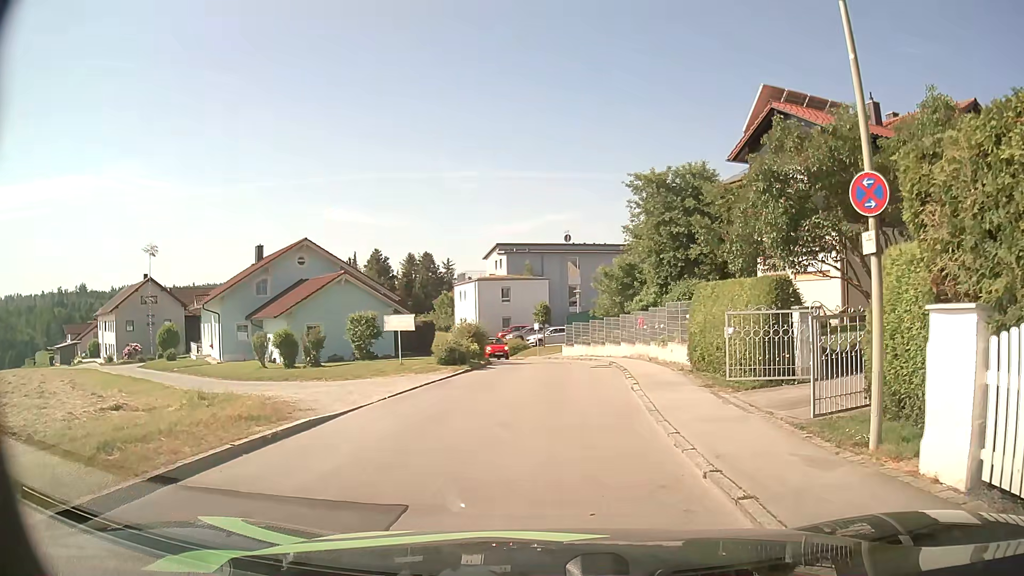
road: residential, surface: asphalt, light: Day
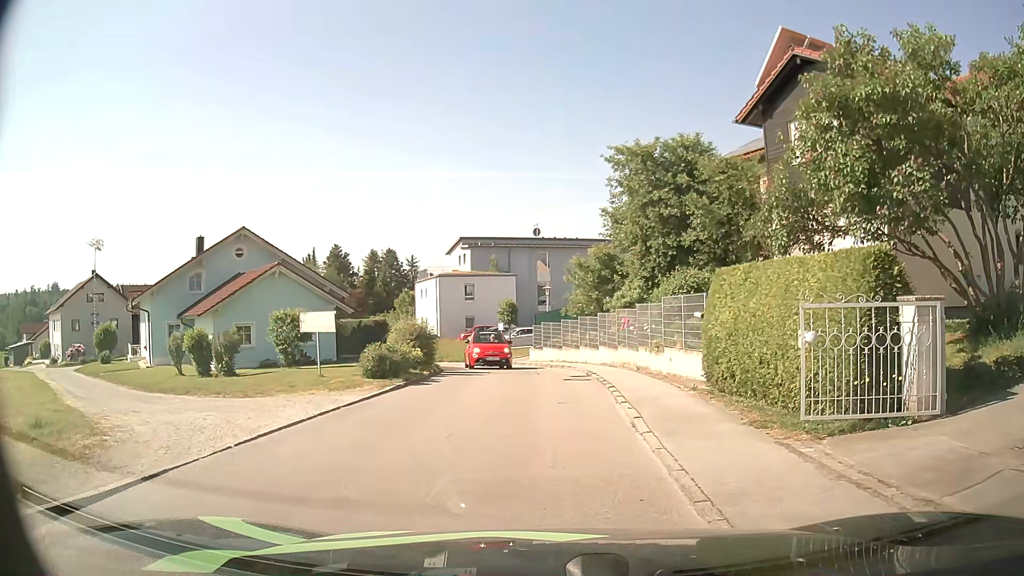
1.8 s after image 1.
(+0.2, +5.1) m; +4°
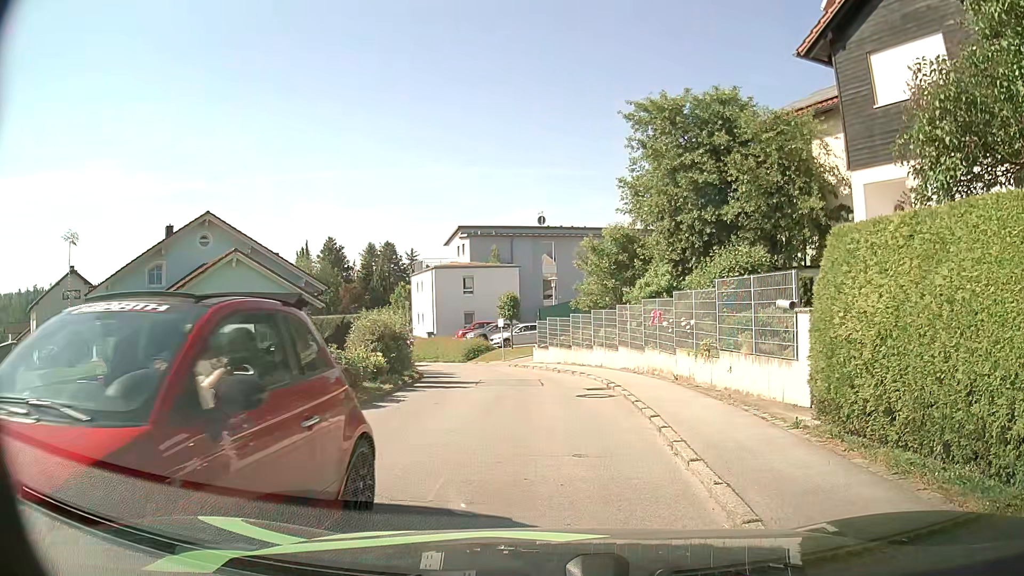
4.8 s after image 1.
(-0.1, +5.0) m; -1°
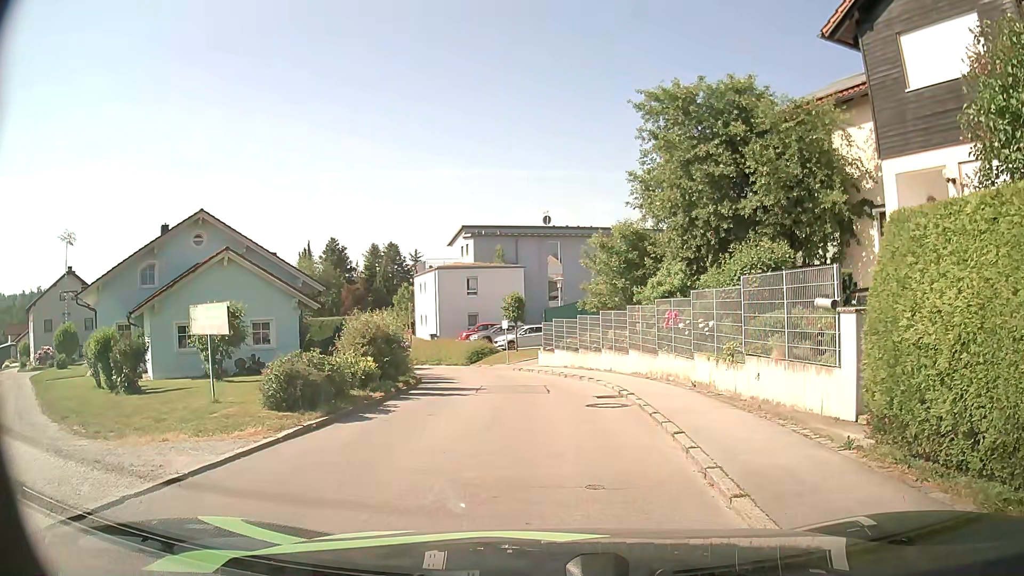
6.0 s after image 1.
(0.0, +1.3) m; +2°
(-1, +10) (-2, +20) (-4, +30) (-8, +39) (-12, +48) (-18, +56) (-23, +64) (-29, +72) (-35, +81) (-40, +89) m
